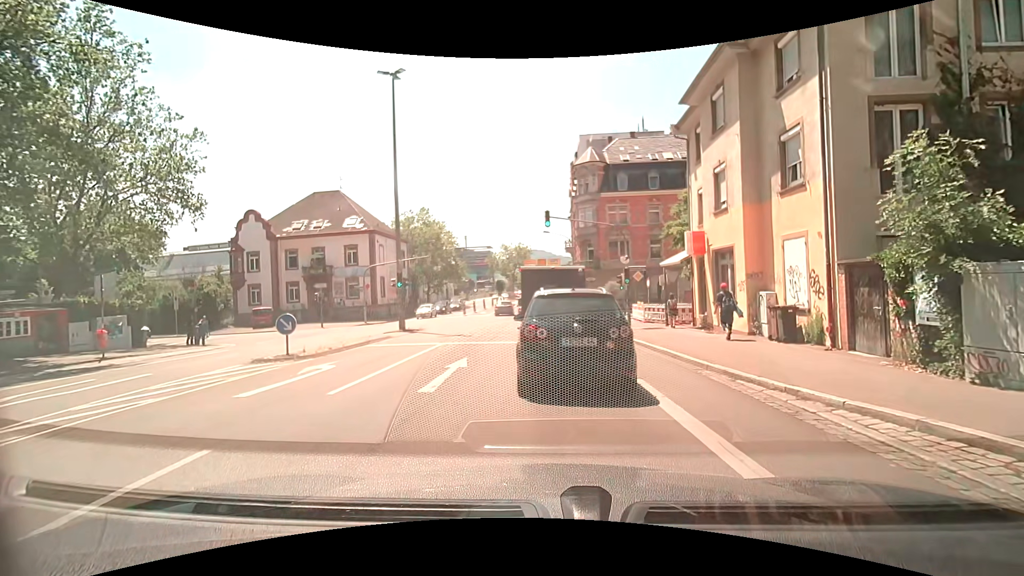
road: secondary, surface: asphalt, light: Day
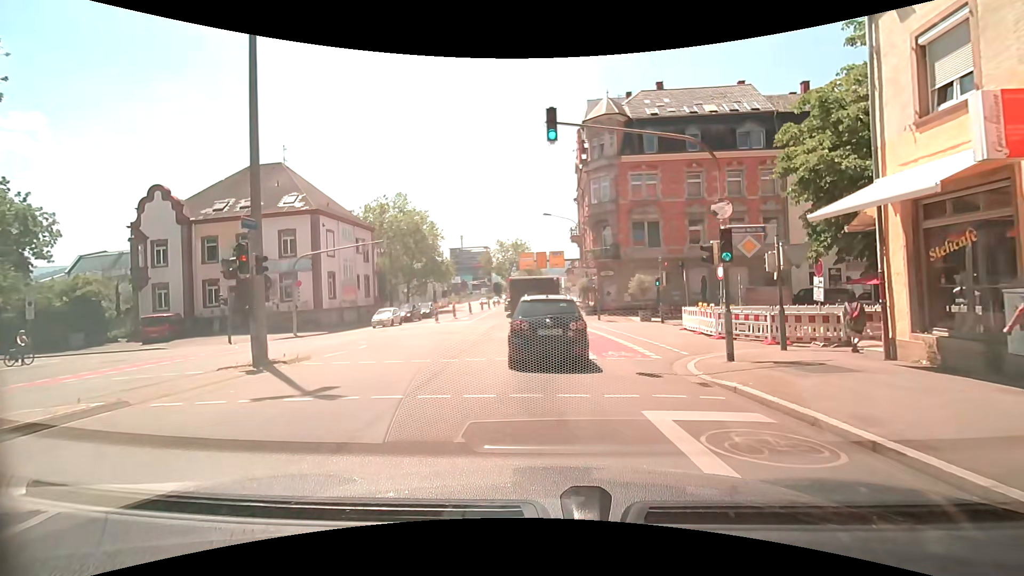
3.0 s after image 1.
(-0.1, +14.1) m; -1°
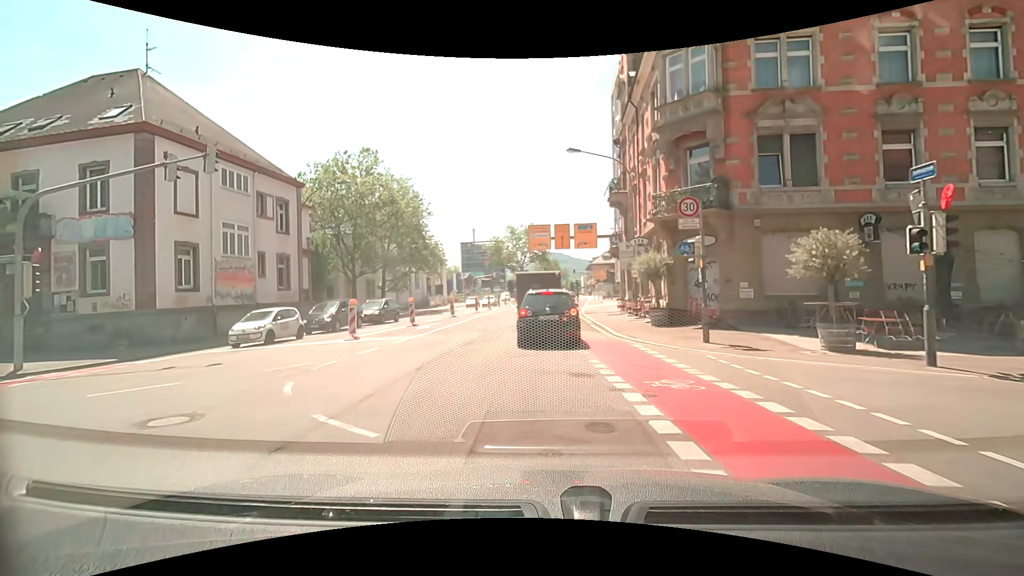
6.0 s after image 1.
(-0.1, +20.0) m; -1°
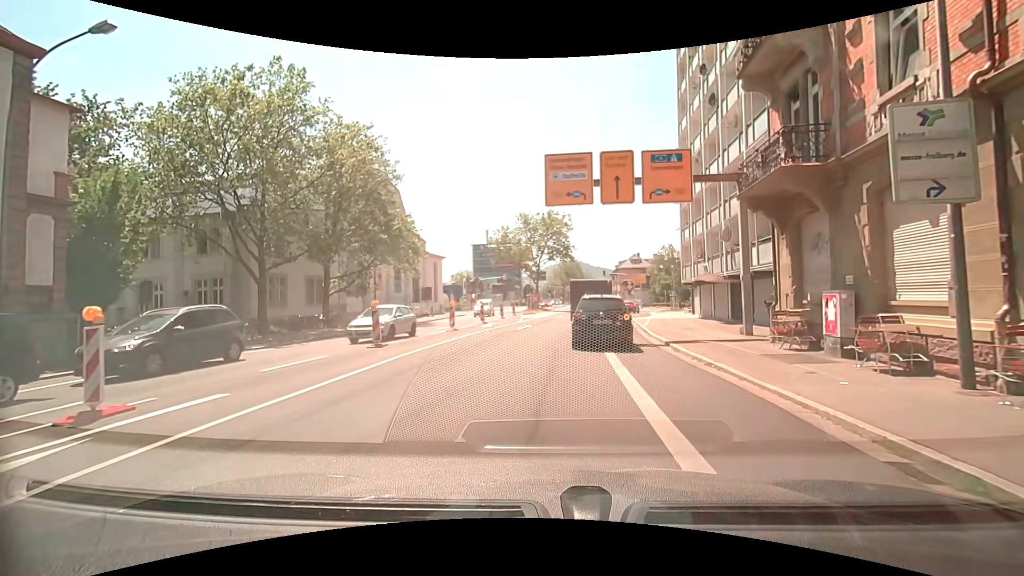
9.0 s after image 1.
(-0.5, +20.3) m; -2°
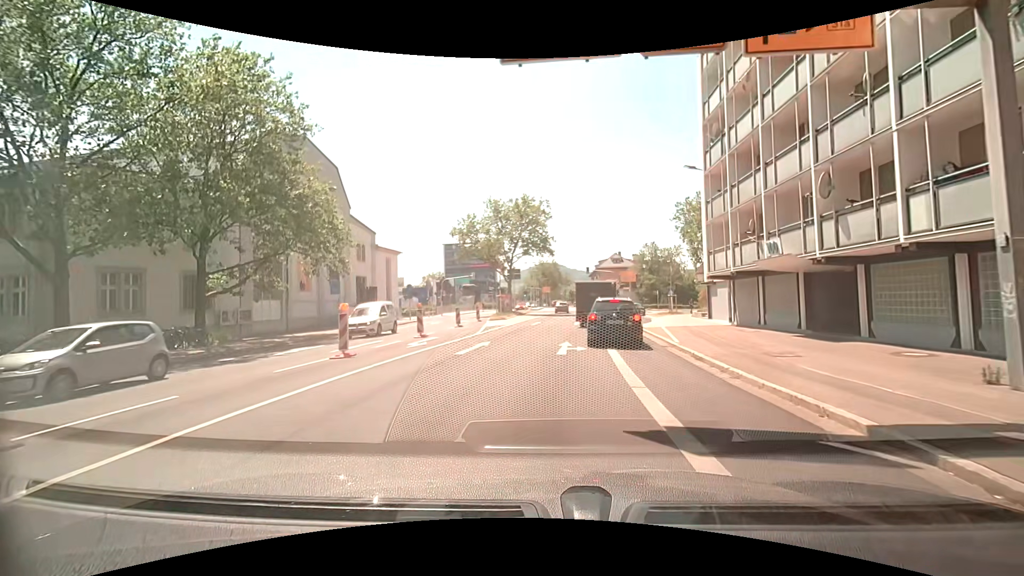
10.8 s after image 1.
(+0.2, +11.4) m; +3°
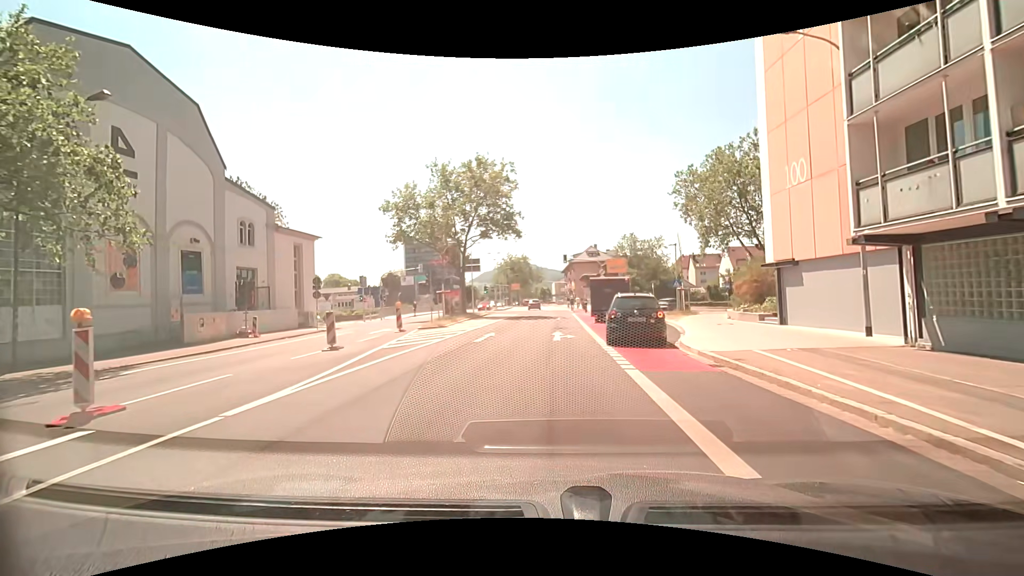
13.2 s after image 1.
(+0.3, +15.2) m; +1°
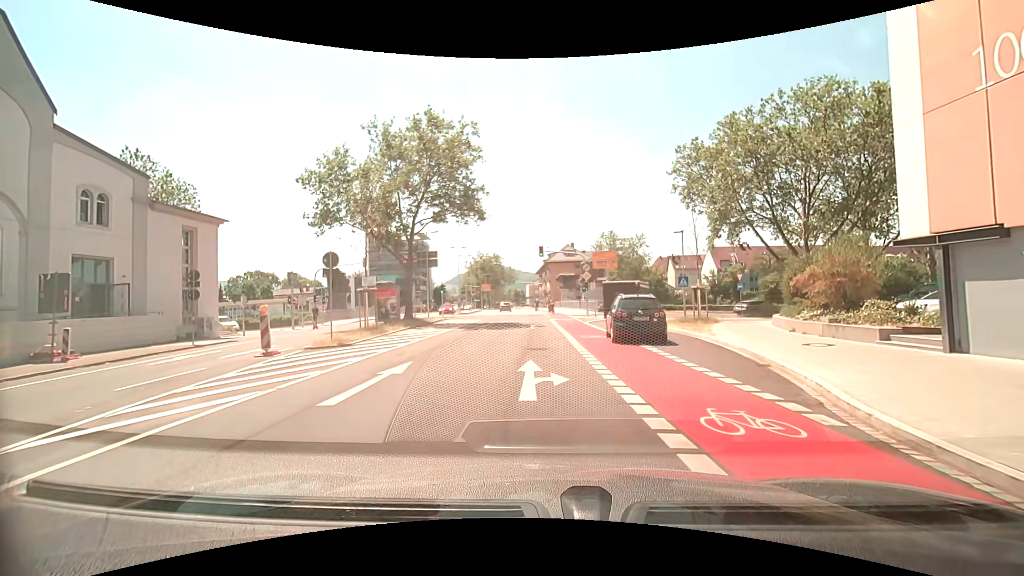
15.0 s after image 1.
(+0.4, +10.1) m; +3°
